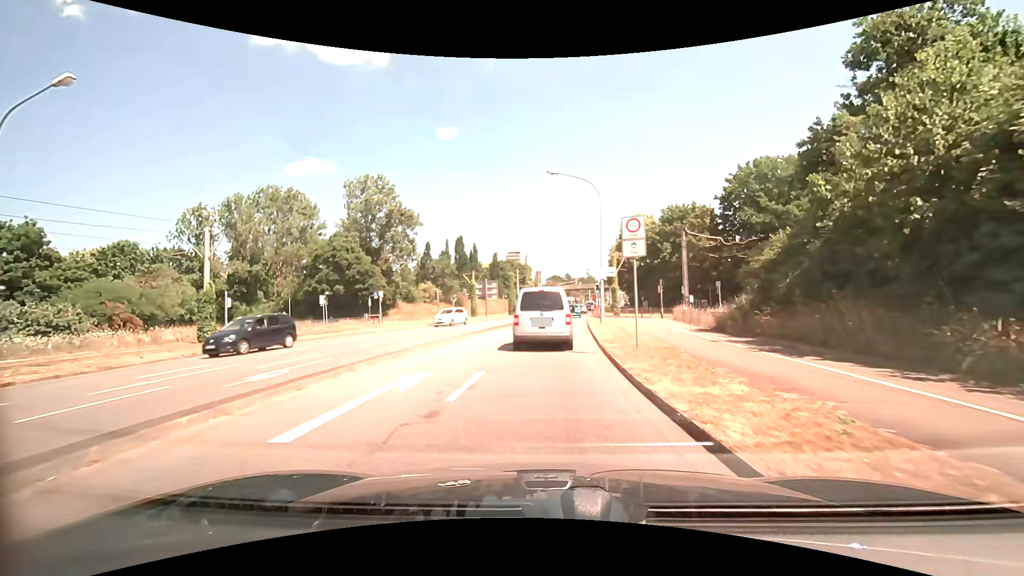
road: tertiary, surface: asphalt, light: Day
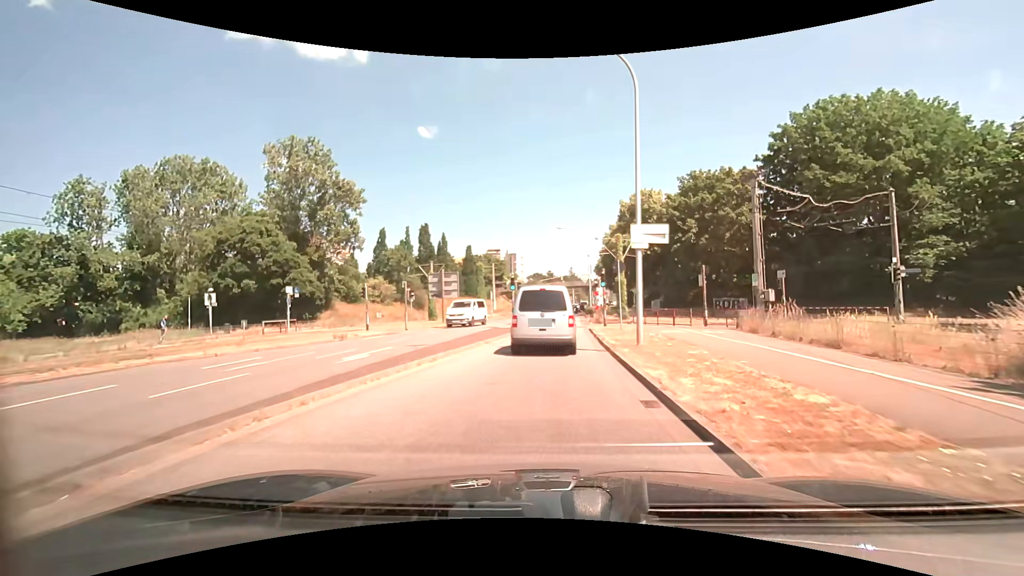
(+0.3, +16.2) m; +3°
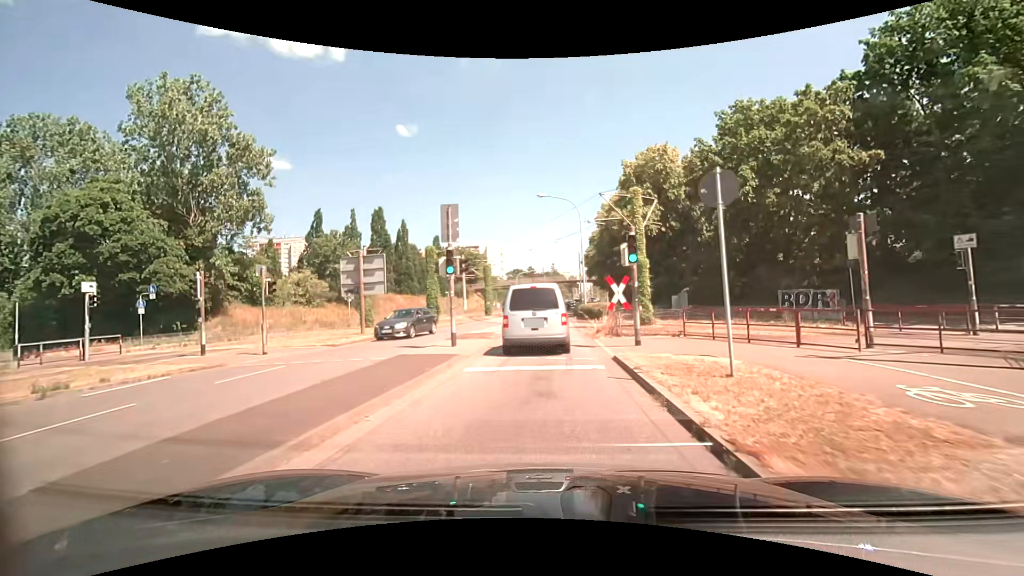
(+0.2, +15.2) m; +1°
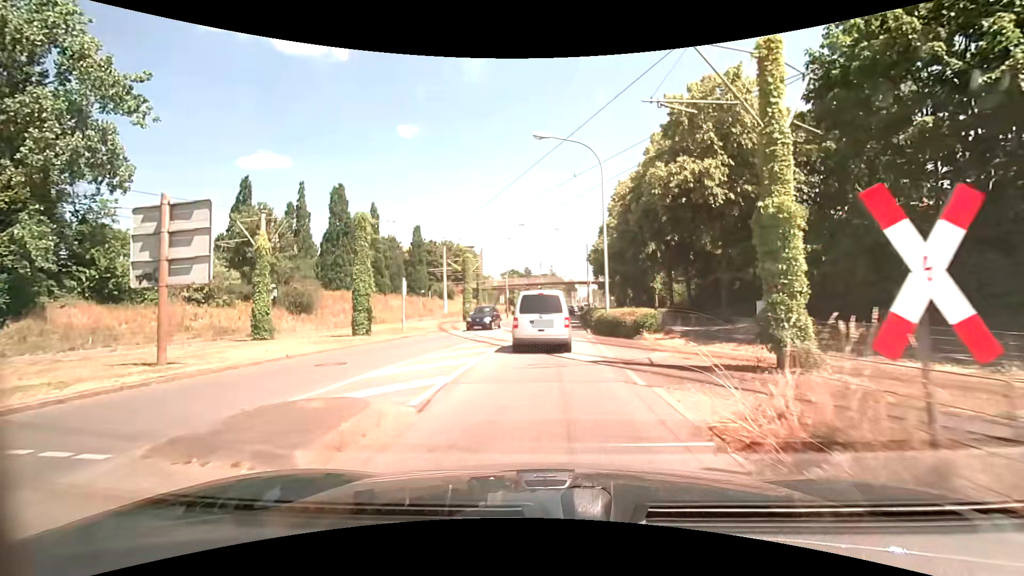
(+0.1, +14.8) m; +1°
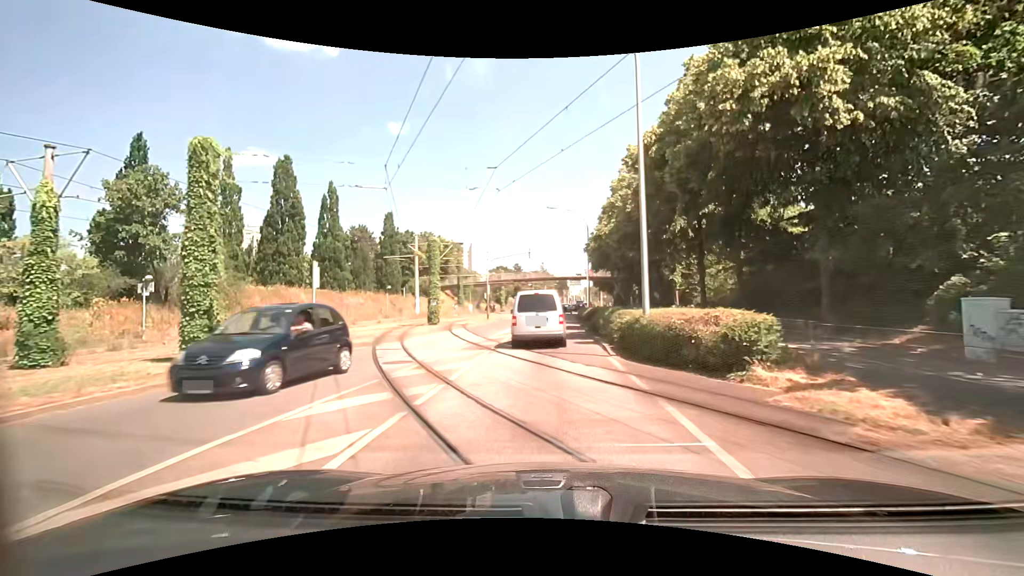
(+0.1, +11.0) m; 0°
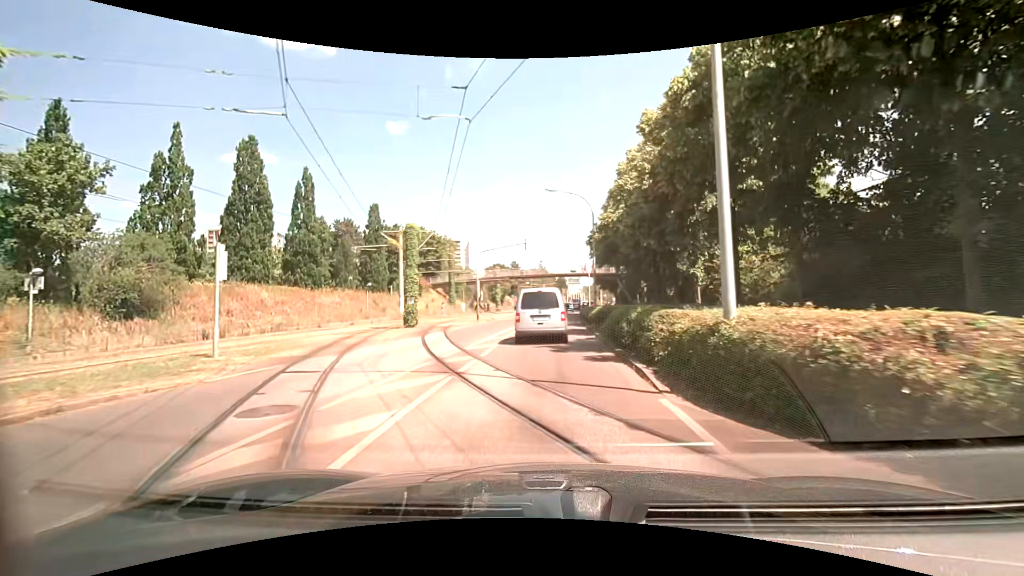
(+0.1, +5.9) m; +1°
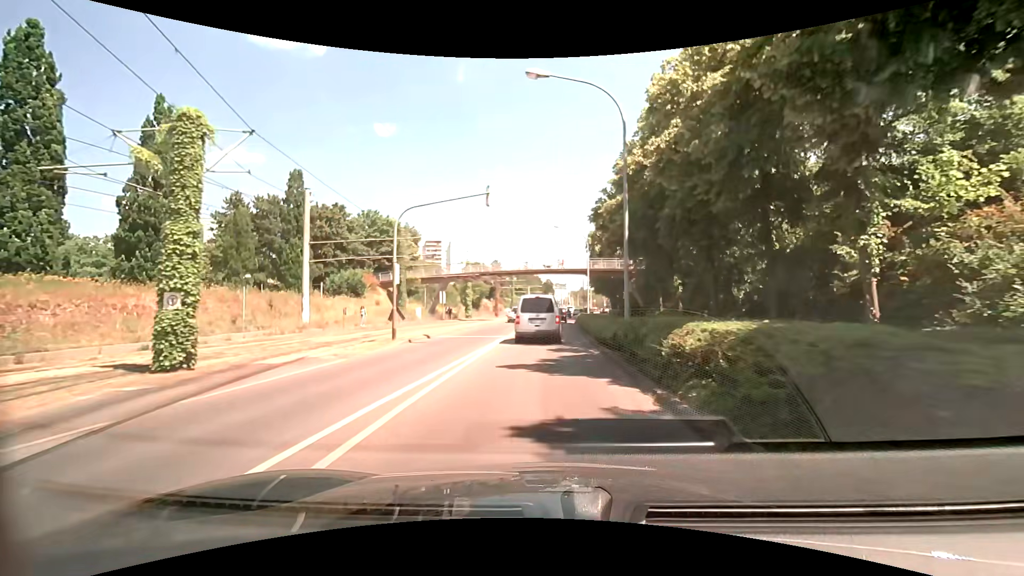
(+0.3, +18.8) m; +2°
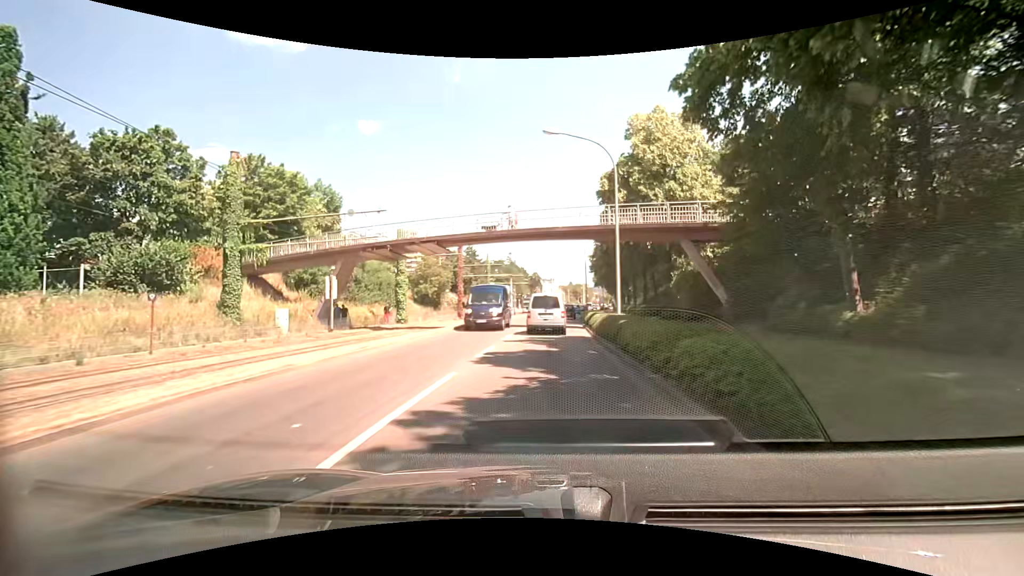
(+0.3, +27.3) m; +2°
(0, +10) (0, +20) (0, +30) (+1, +40) (+1, +50) (+2, +60) (+4, +70) (+5, +80) (+6, +90) (+7, +100) m
